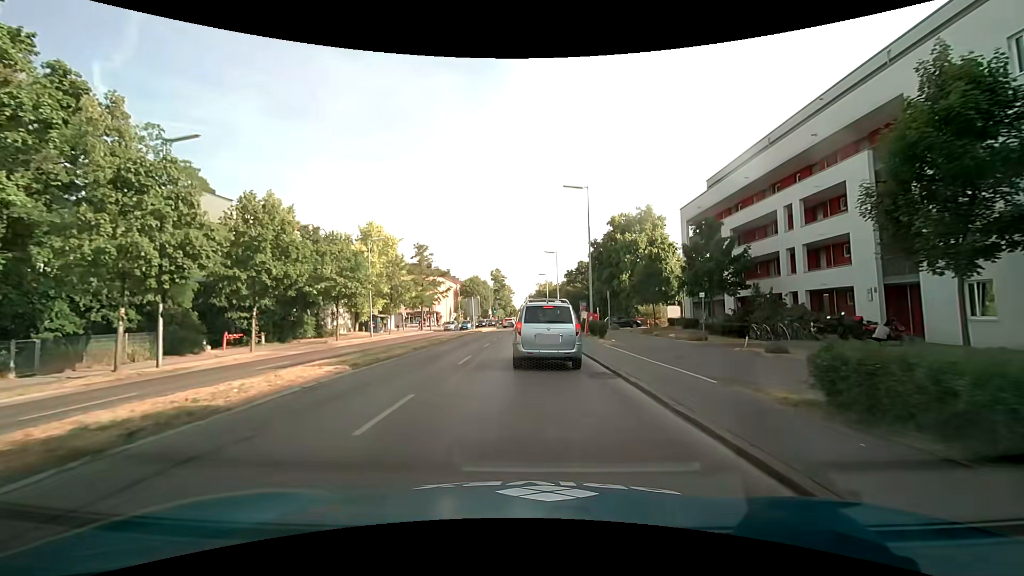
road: secondary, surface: asphalt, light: Day
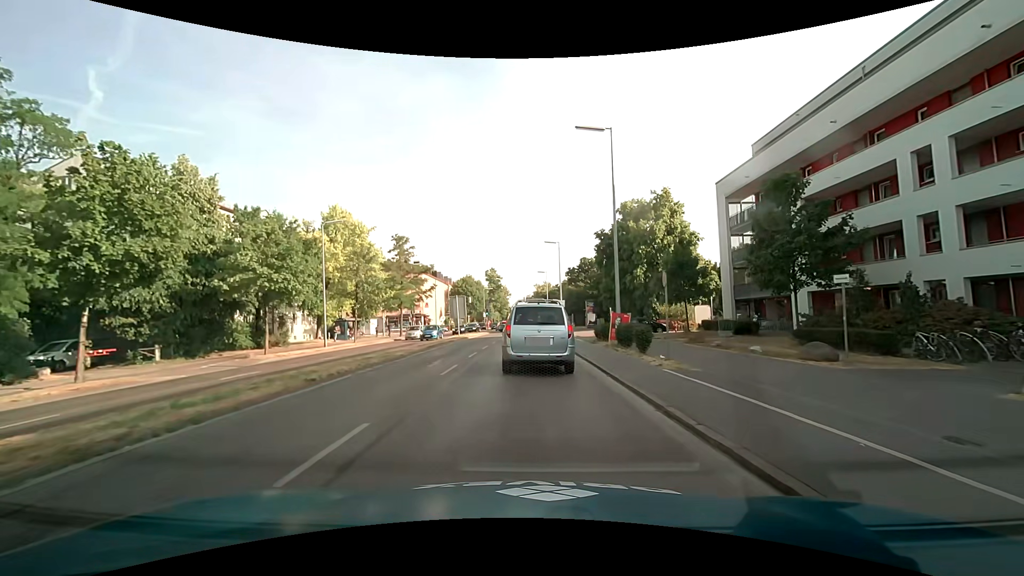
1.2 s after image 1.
(+0.1, +11.0) m; +1°
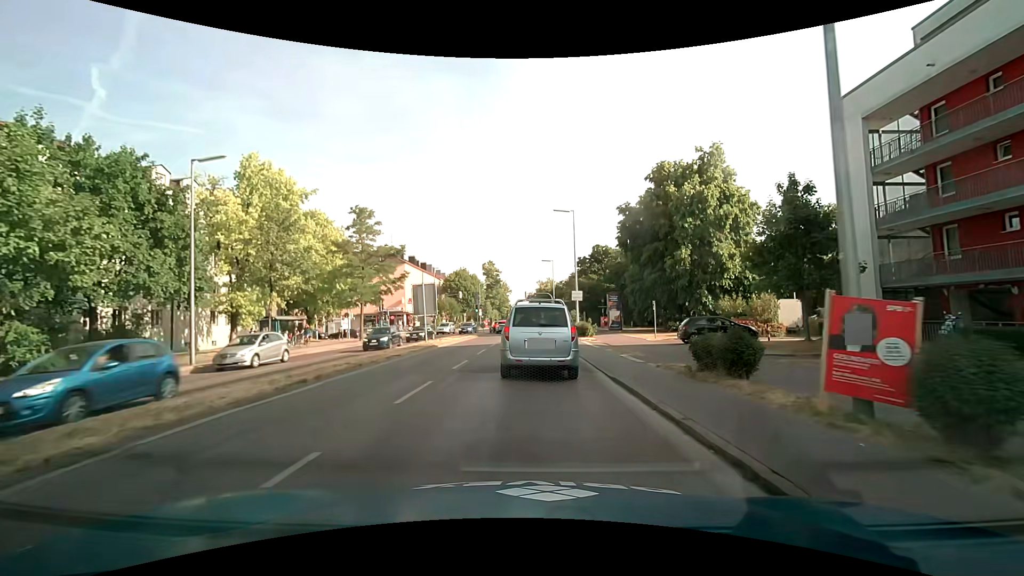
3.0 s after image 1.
(-0.1, +16.3) m; 0°
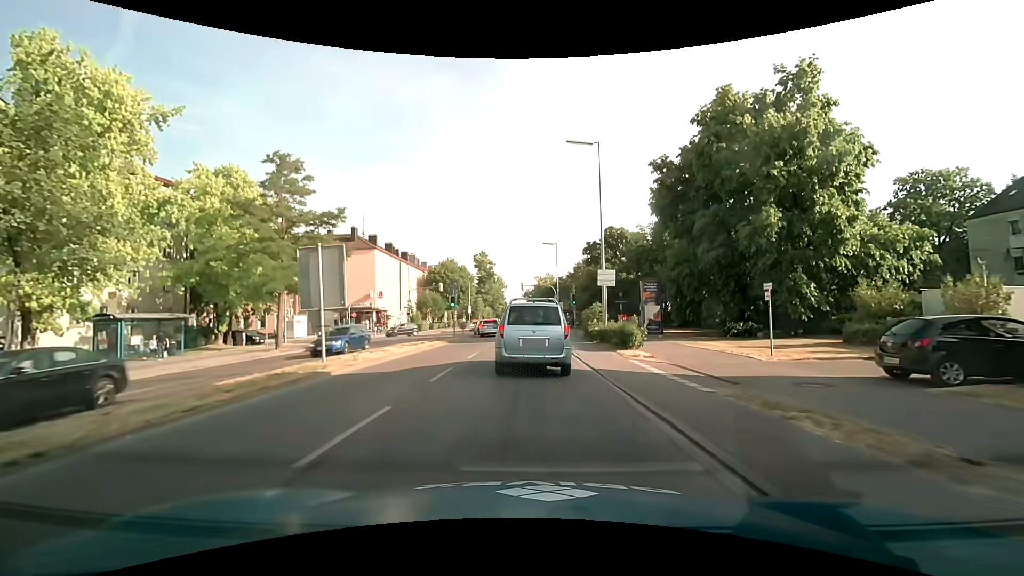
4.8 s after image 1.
(0.0, +15.8) m; 0°
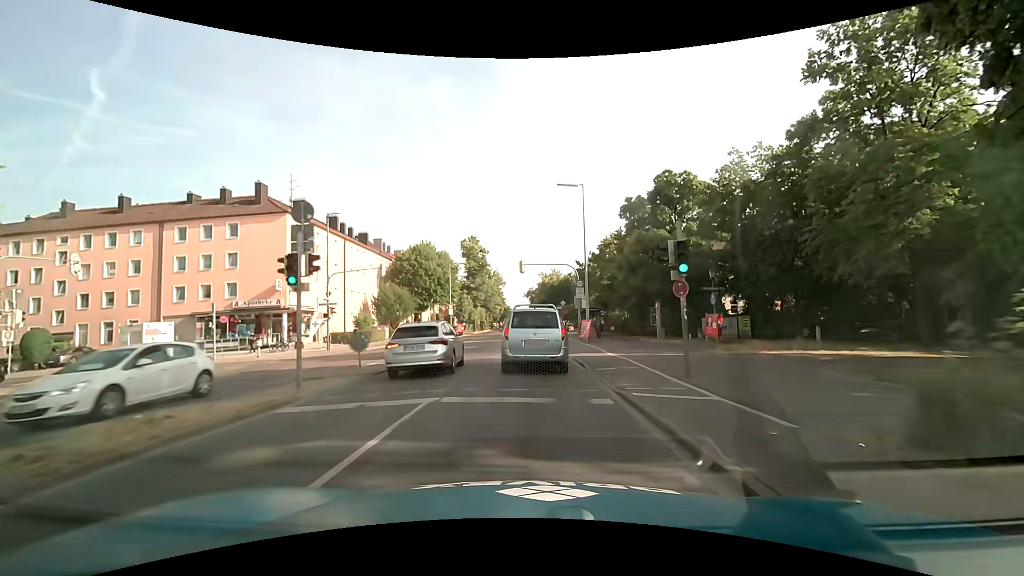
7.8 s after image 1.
(0.0, +27.0) m; 0°
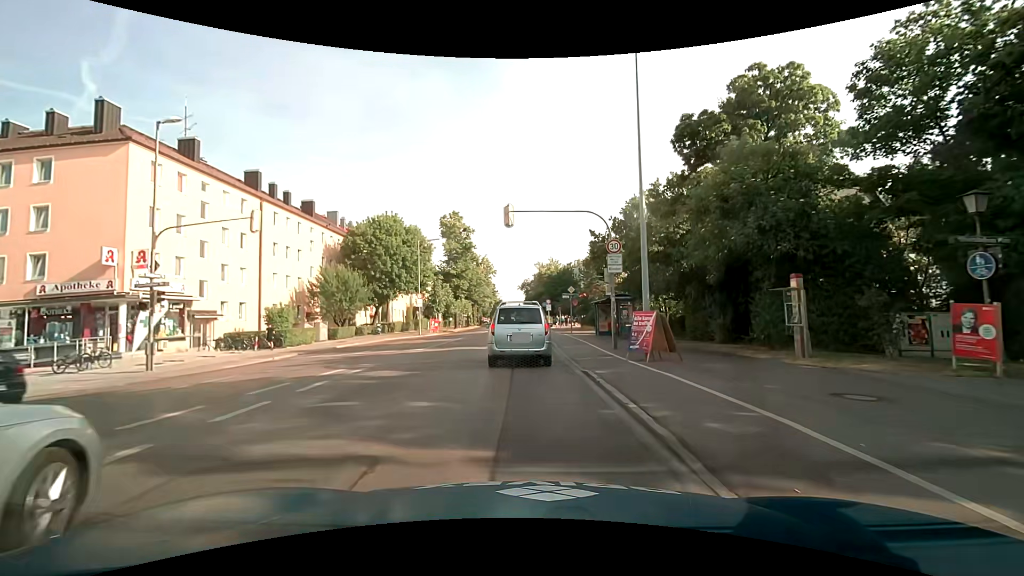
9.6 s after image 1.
(+0.2, +17.1) m; 0°
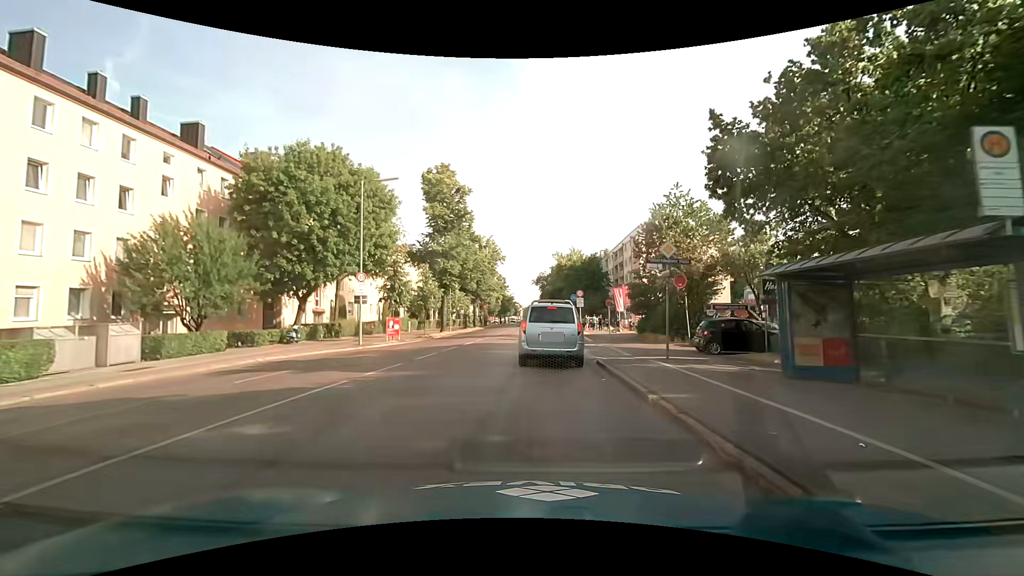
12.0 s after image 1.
(-0.5, +23.3) m; -2°
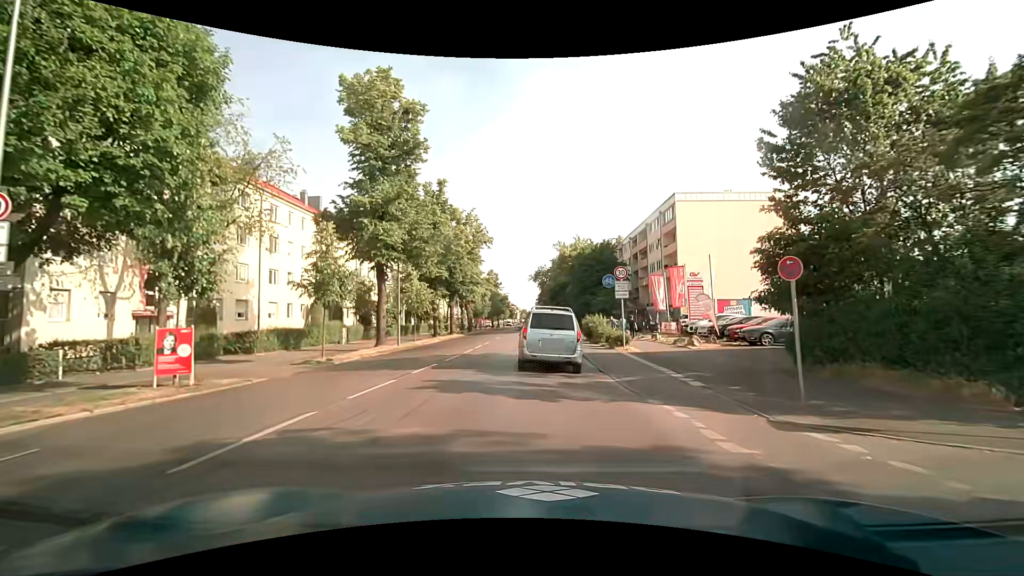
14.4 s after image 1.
(+0.3, +20.9) m; 0°
(0, +10) (0, +20) (0, +30) (+1, +40) (+1, +50) (+1, +60) (+1, +70) (+1, +80) (0, +90) (0, +100) m
